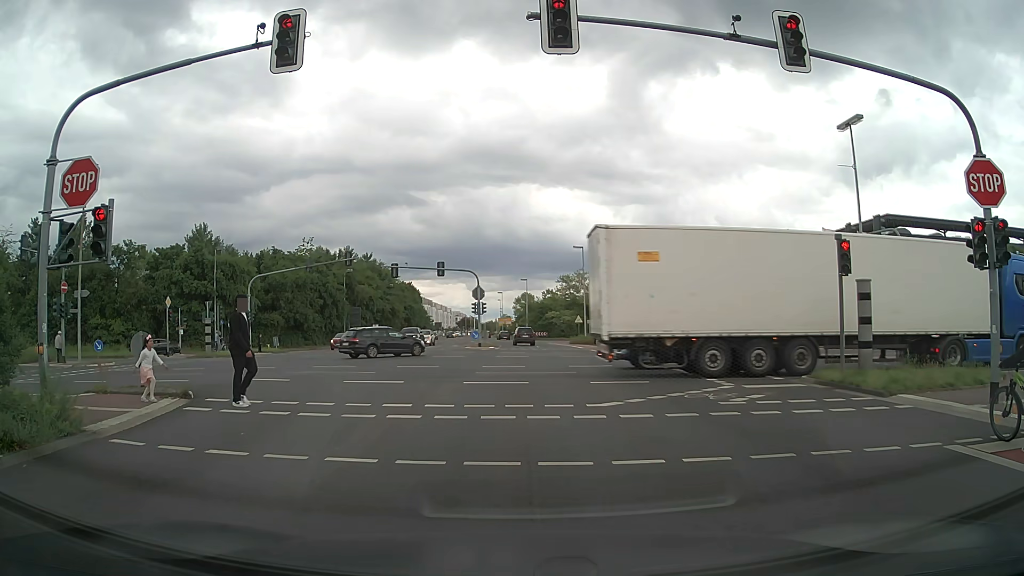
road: secondary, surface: asphalt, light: Day
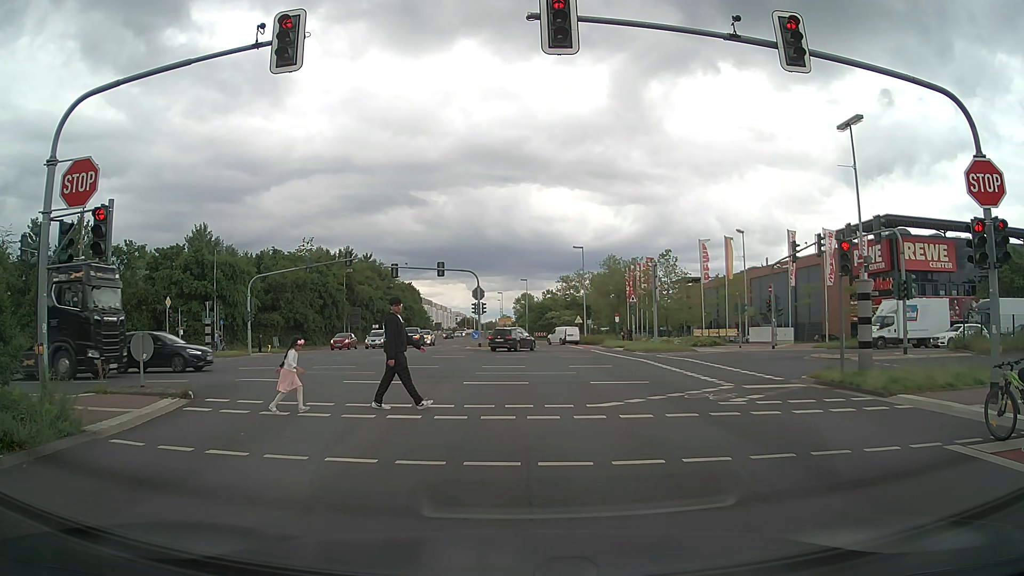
(0.0, +0.1) m; 0°
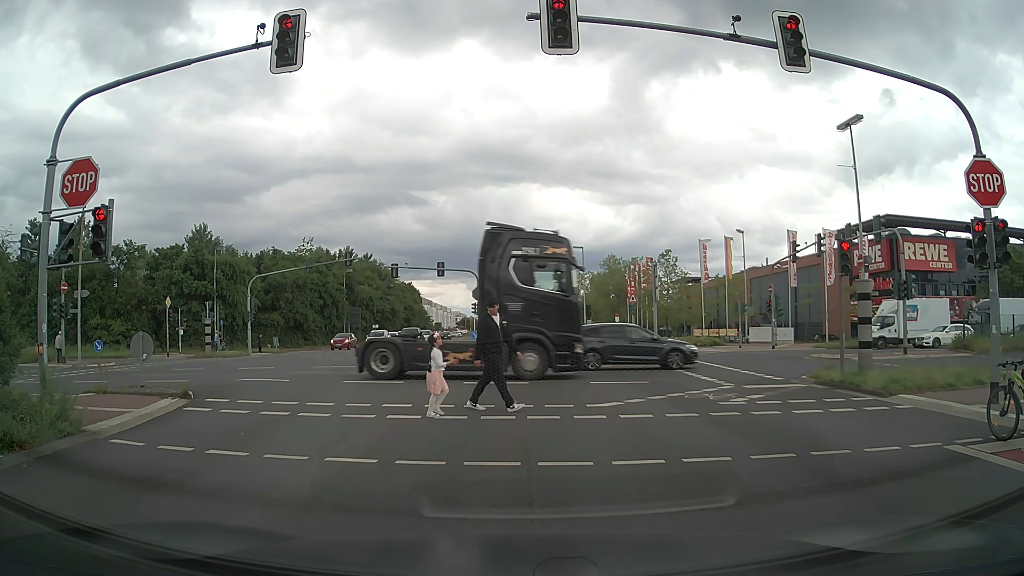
(0.0, 0.0) m; 0°
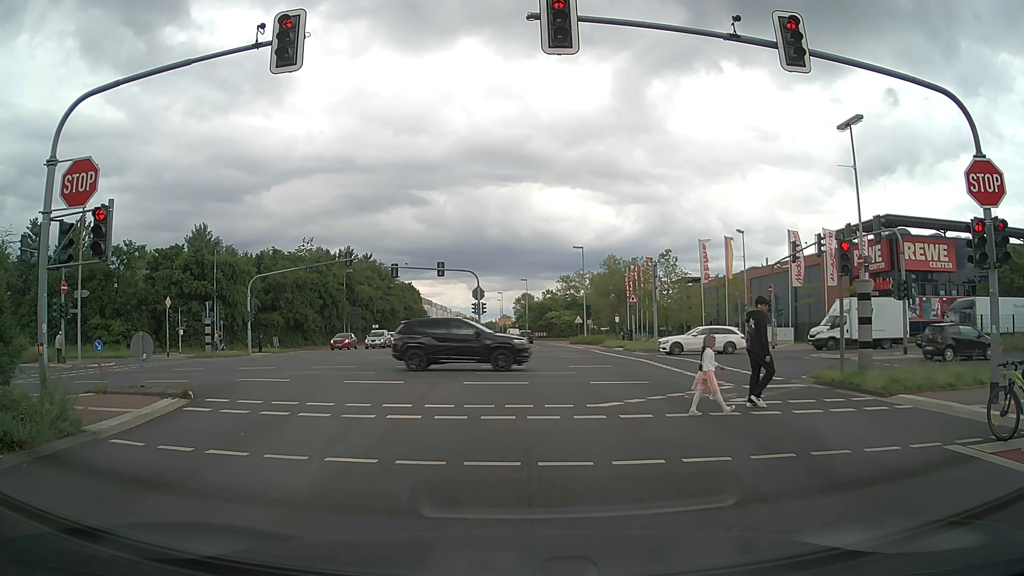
(0.0, 0.0) m; 0°
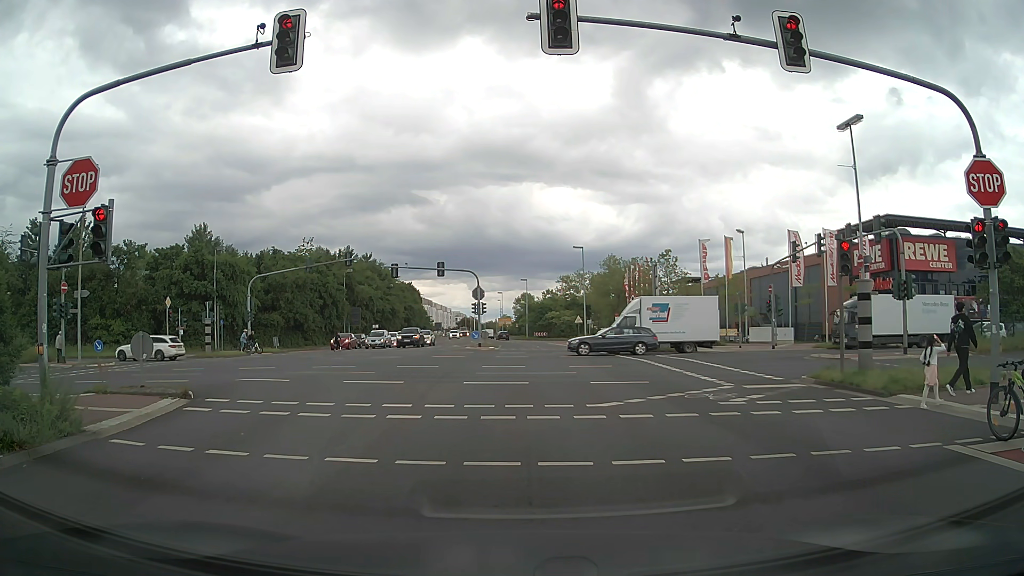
(0.0, 0.0) m; 0°
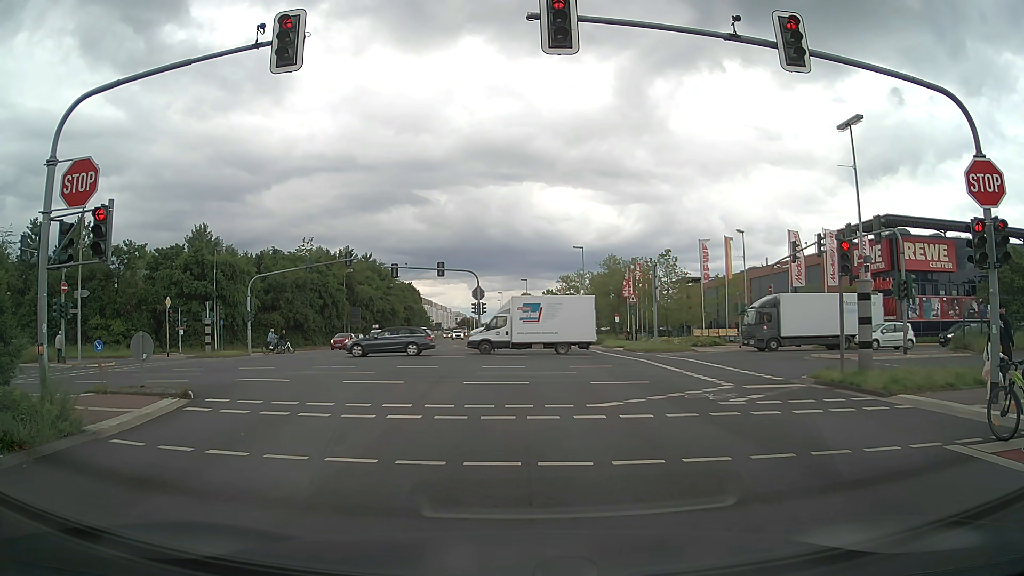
(0.0, 0.0) m; 0°
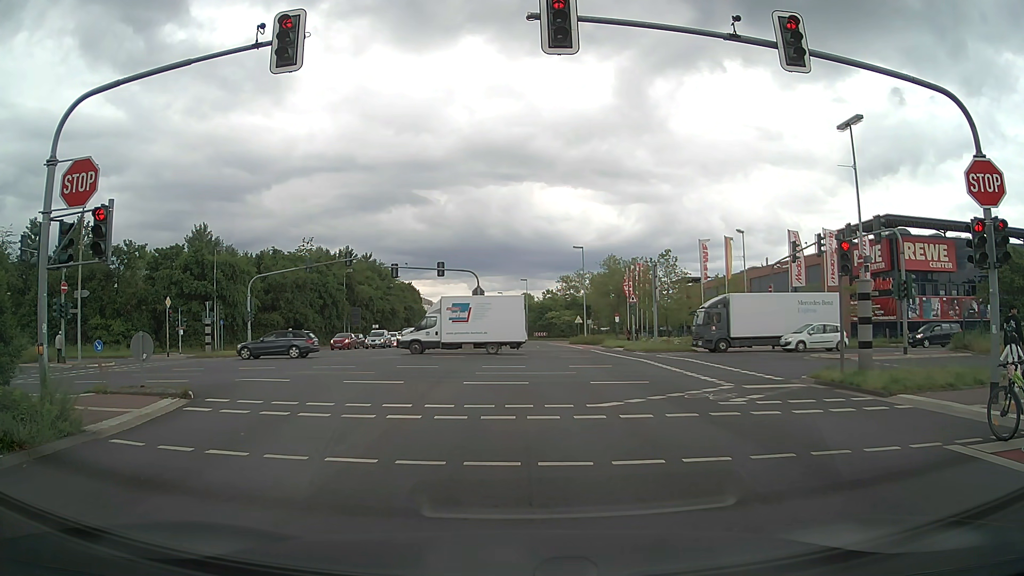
(0.0, 0.0) m; 0°
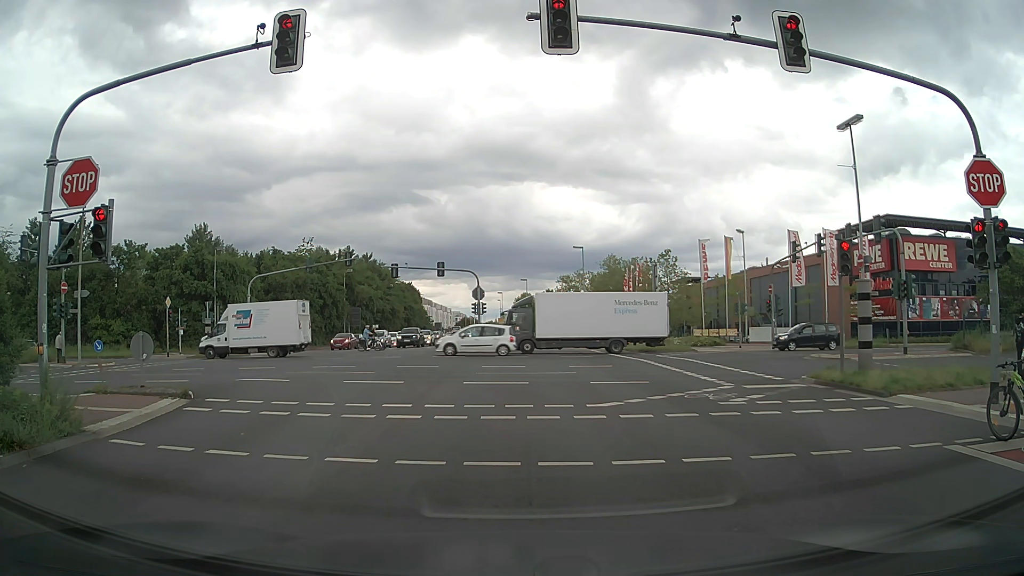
(0.0, 0.0) m; 0°
